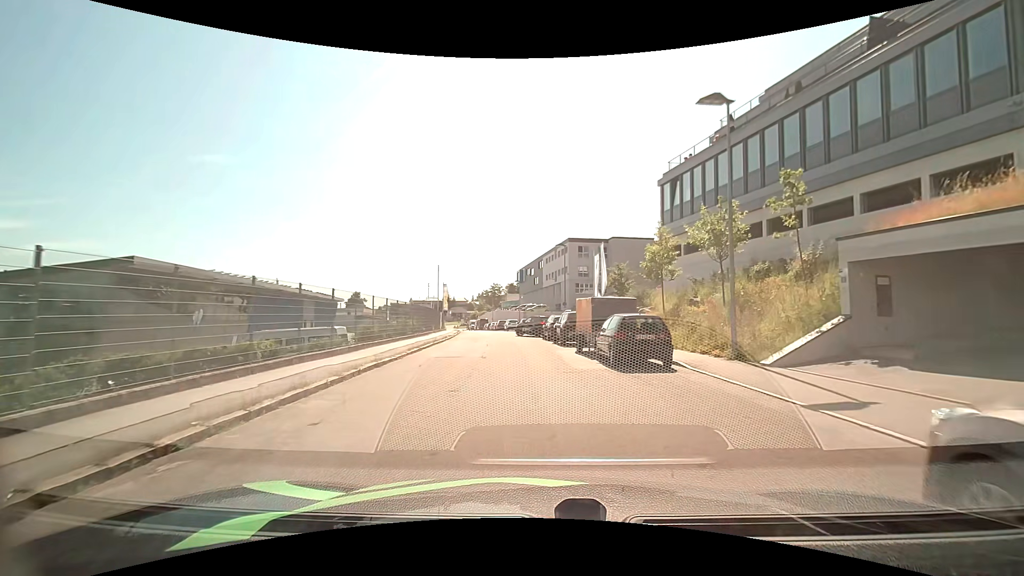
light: Day
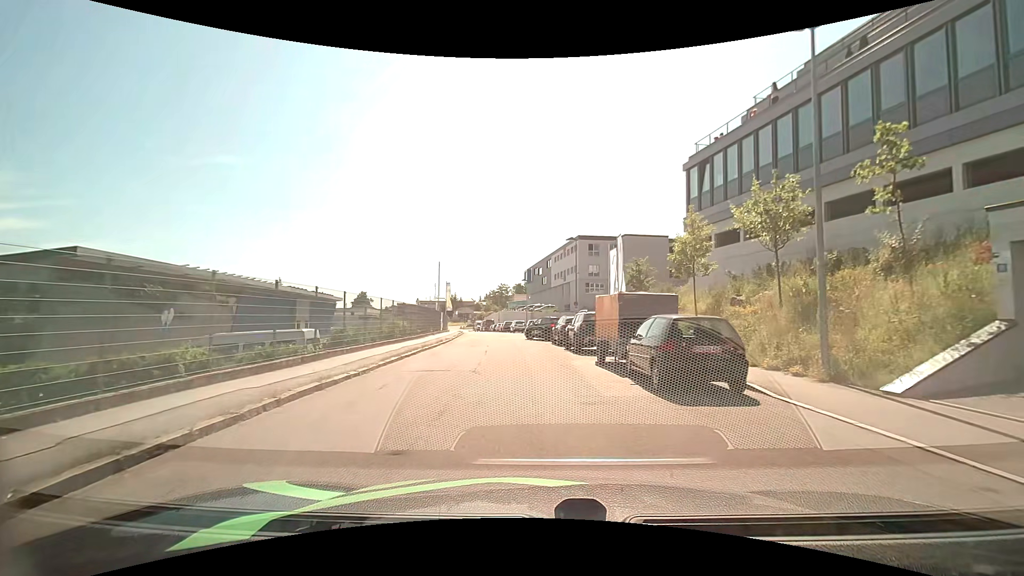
(0.0, +4.1) m; 0°
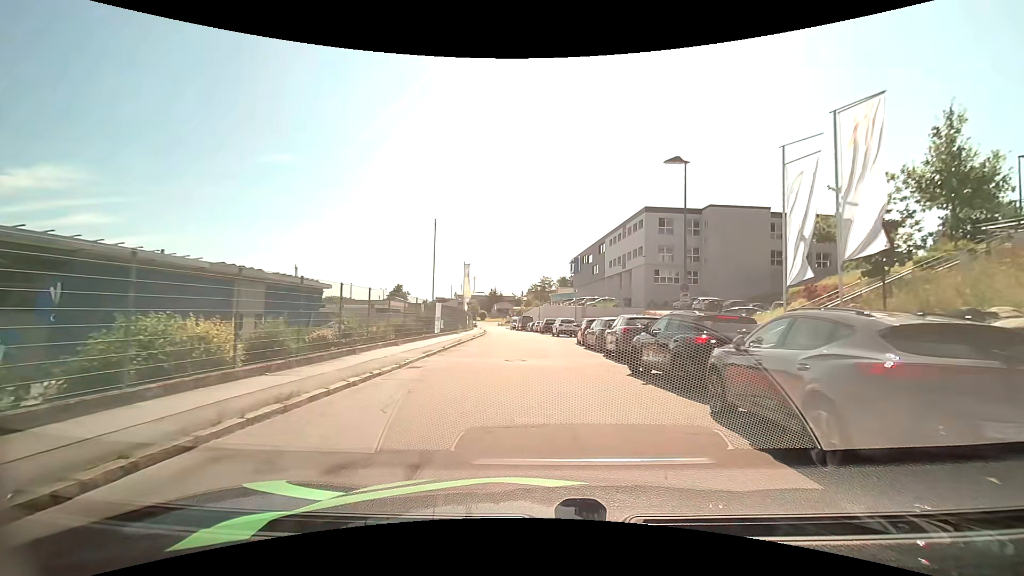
(-1.2, +20.9) m; -7°
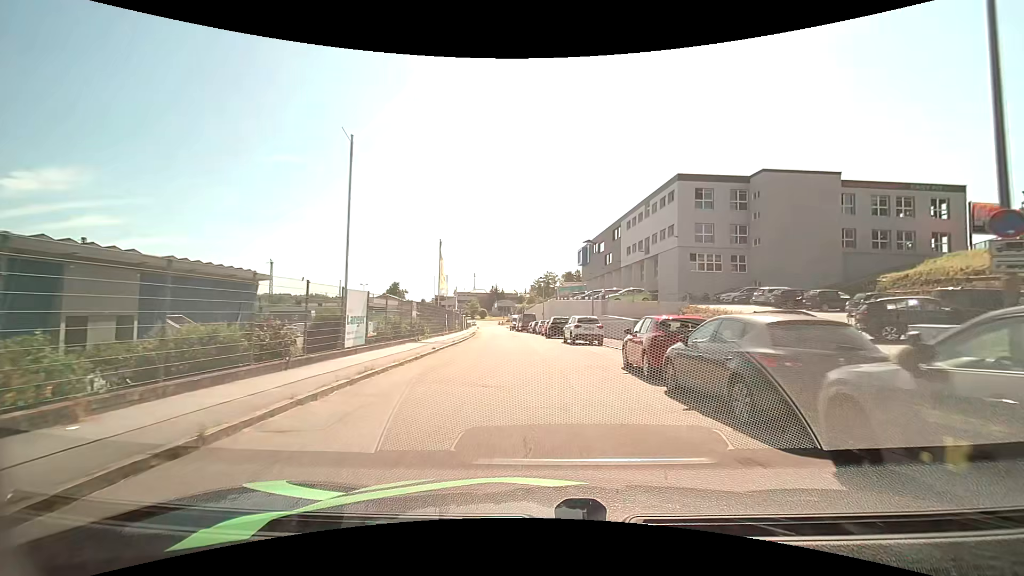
(+0.2, +14.6) m; 0°
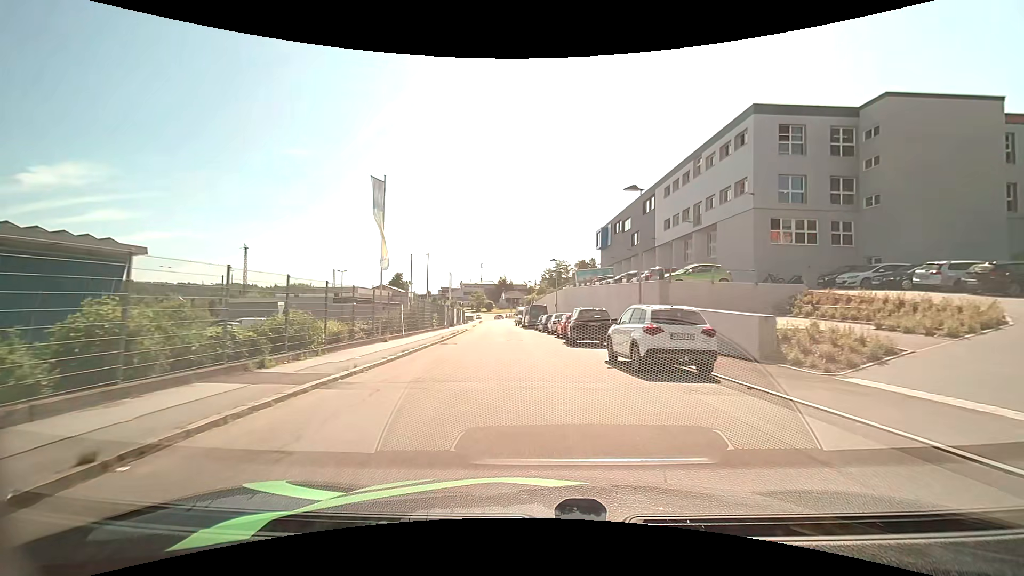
(0.0, +15.9) m; 0°
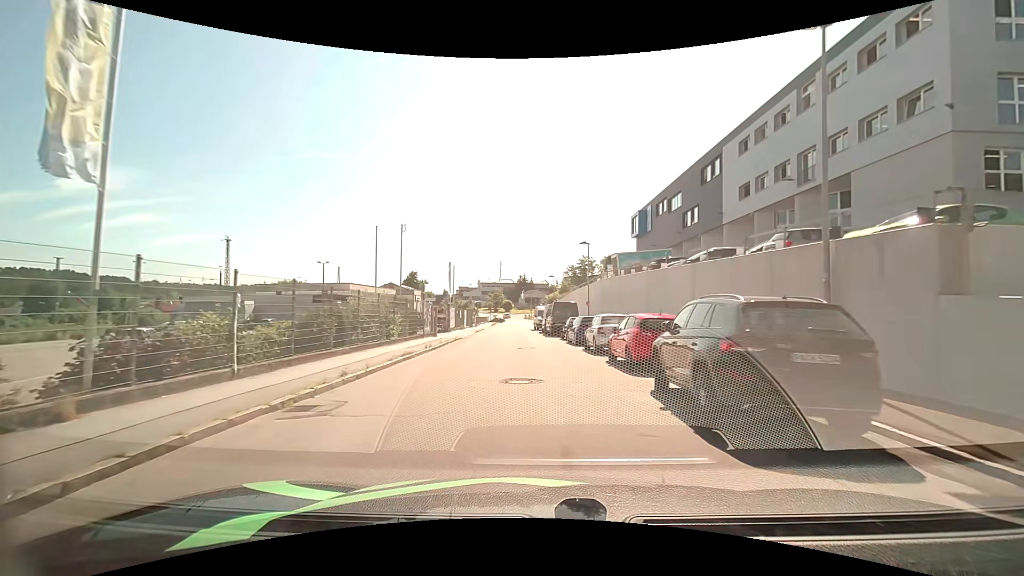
(-0.3, +15.2) m; -3°
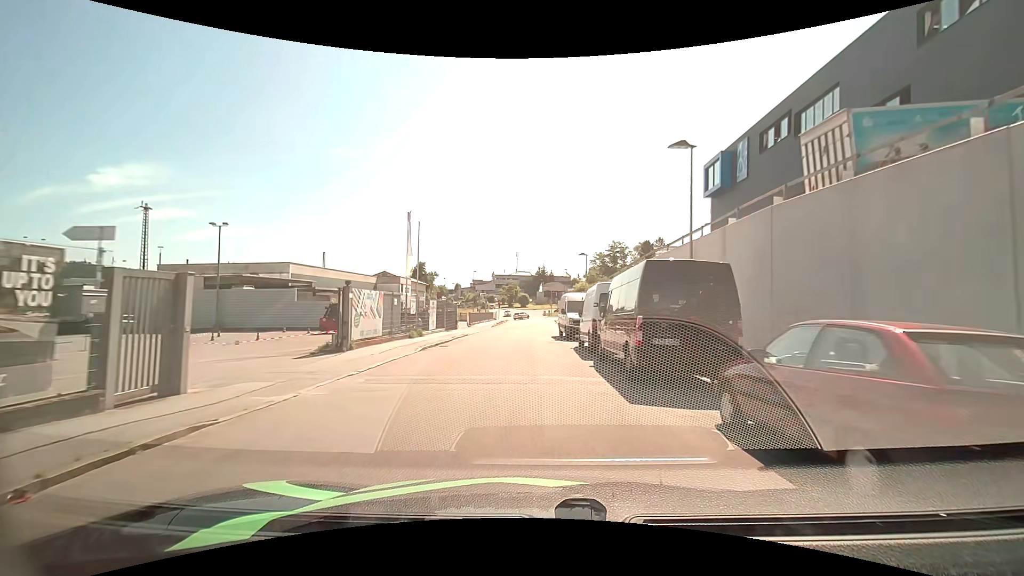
(-0.4, +26.1) m; -2°
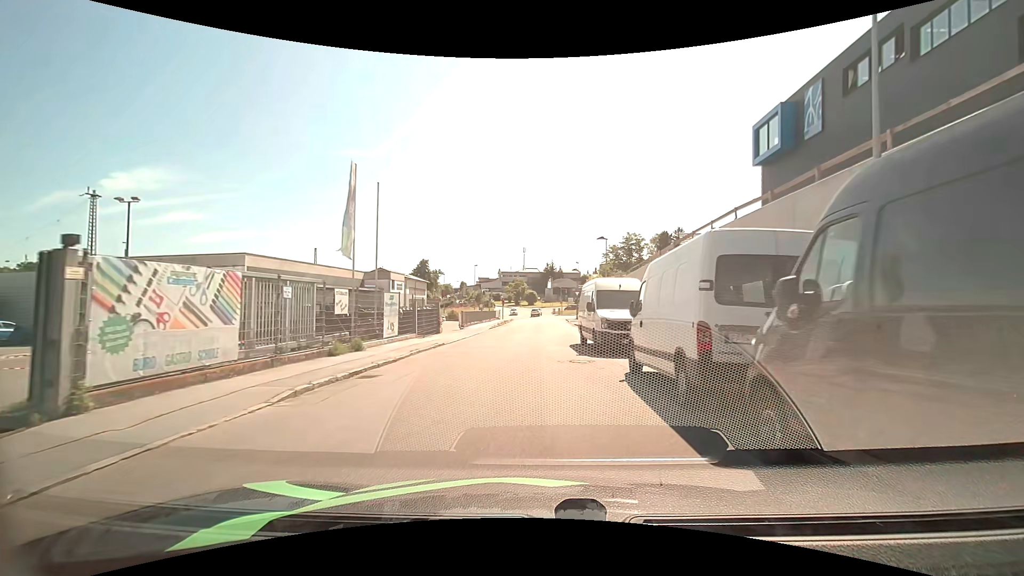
(-0.1, +10.2) m; -1°
(0, +10) (0, +20) (0, +30) (+1, +40) (+1, +50) (+2, +60) (+2, +70) (+1, +80) (-1, +90) (-8, +97) m
